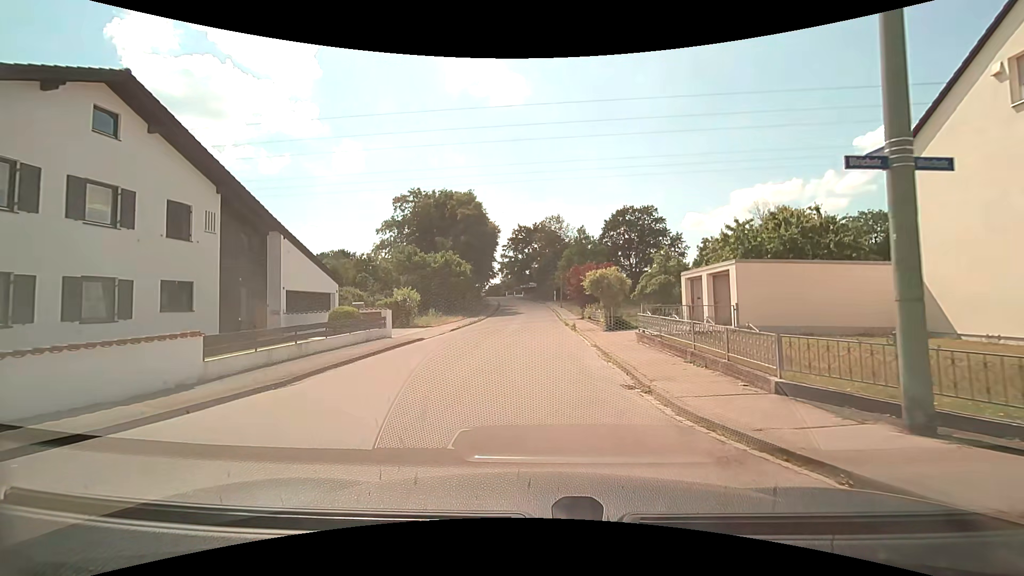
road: residential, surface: asphalt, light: Day
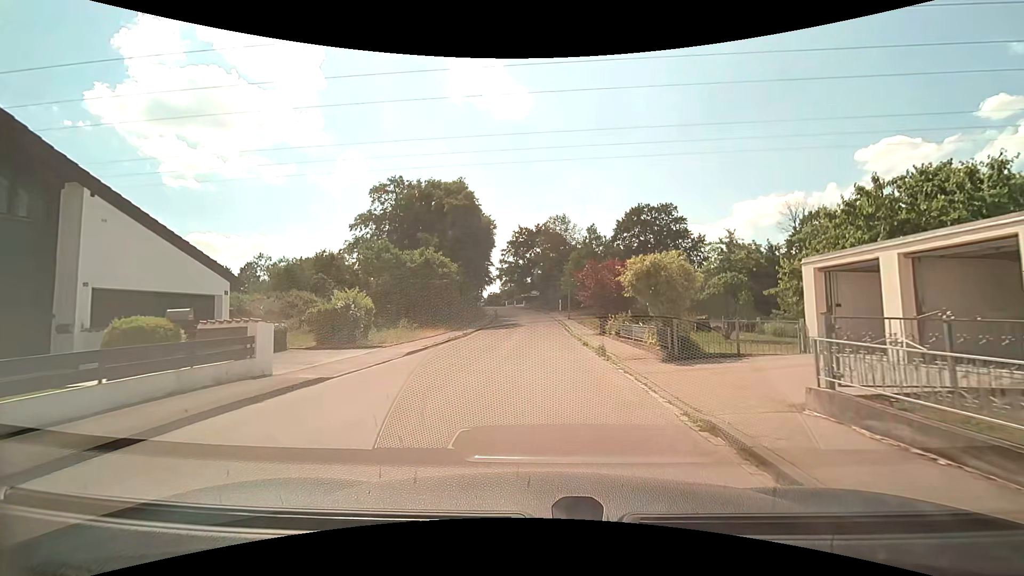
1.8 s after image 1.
(-0.1, +10.8) m; 0°
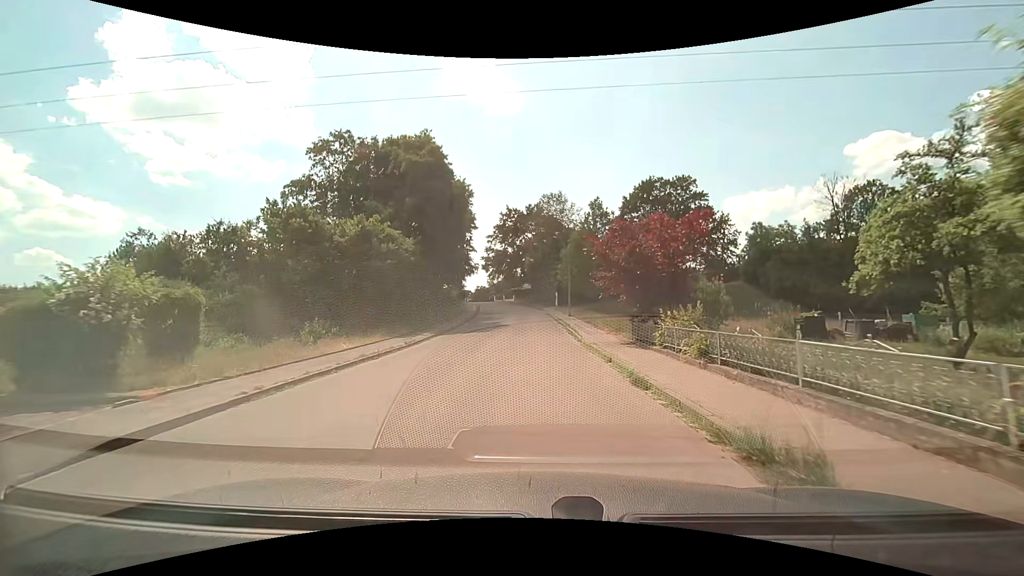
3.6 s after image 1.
(+0.1, +13.2) m; +1°
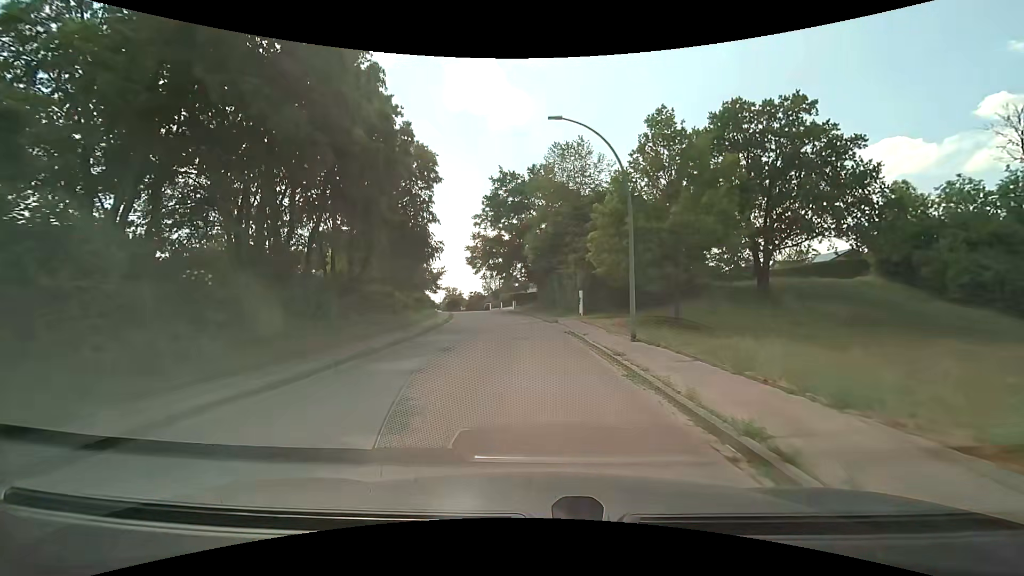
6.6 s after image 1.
(0.0, +26.0) m; -1°
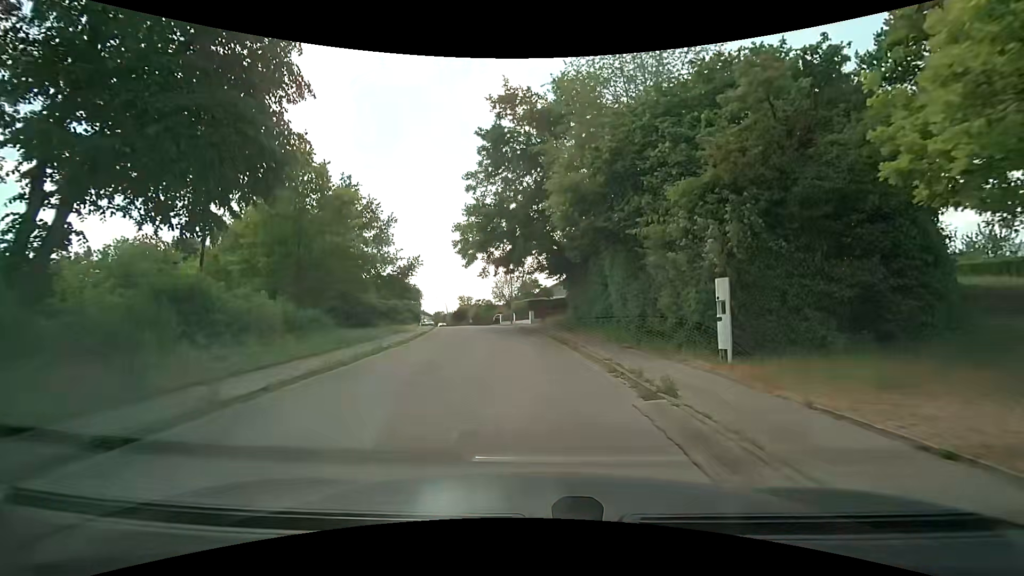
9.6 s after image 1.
(-0.5, +22.2) m; -4°
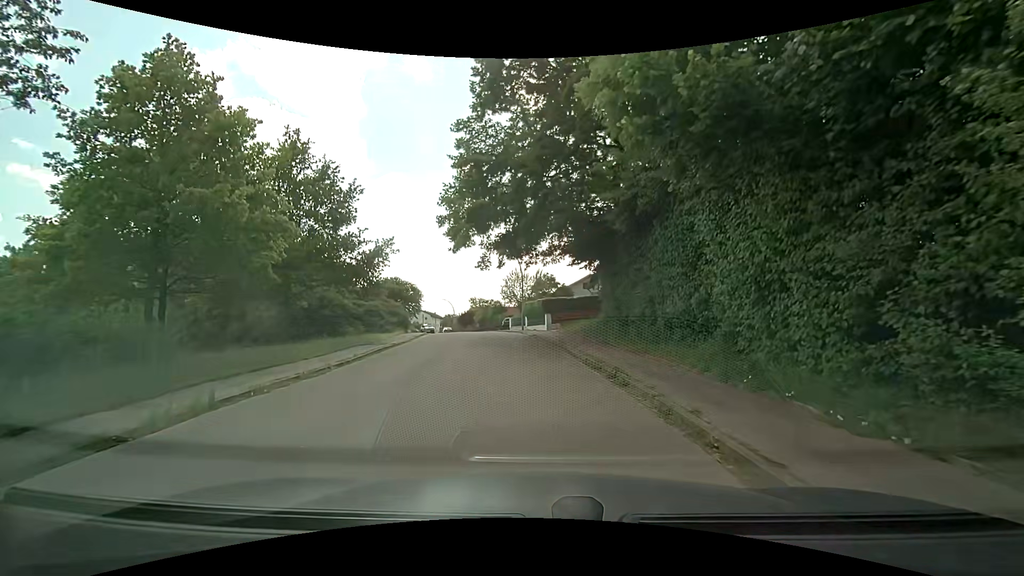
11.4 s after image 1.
(0.0, +10.5) m; 0°
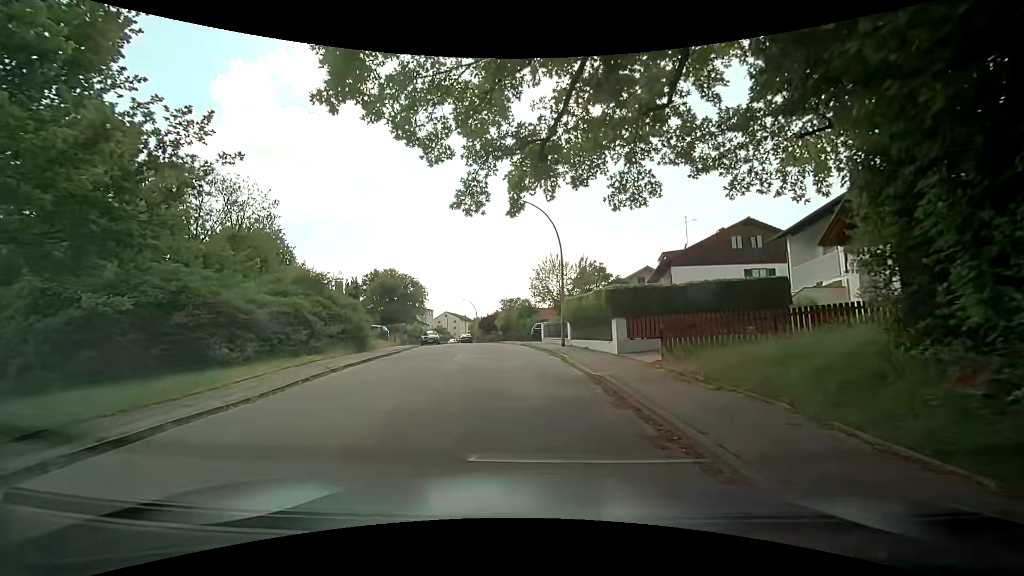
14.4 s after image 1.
(-0.8, +18.0) m; -5°
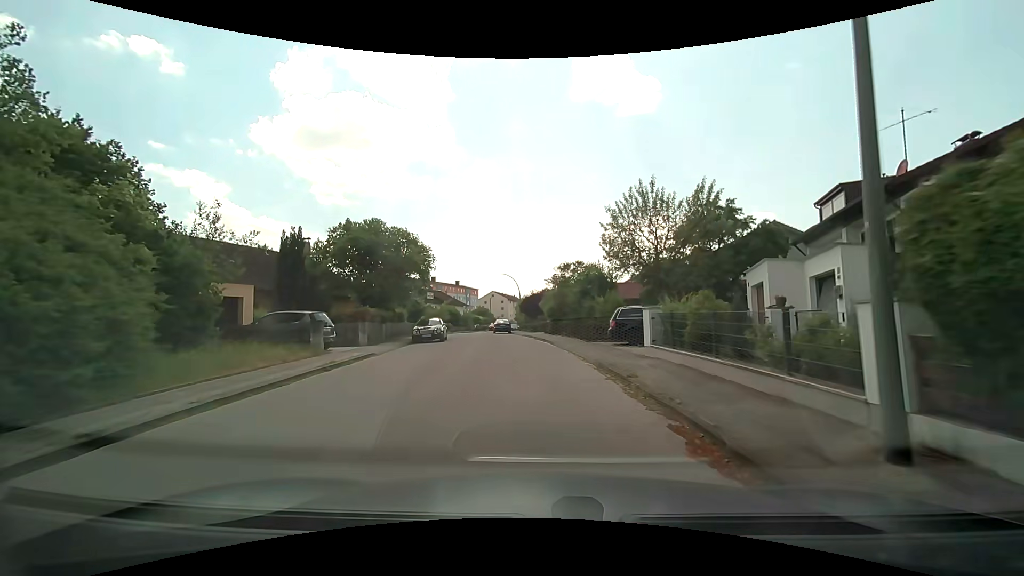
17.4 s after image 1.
(-1.0, +20.0) m; -5°
(0, +10) (-1, +20) (-2, +30) (-4, +40) (-7, +49) (-8, +59) (-7, +69) (-7, +79) (-7, +89) (-6, +99) m
